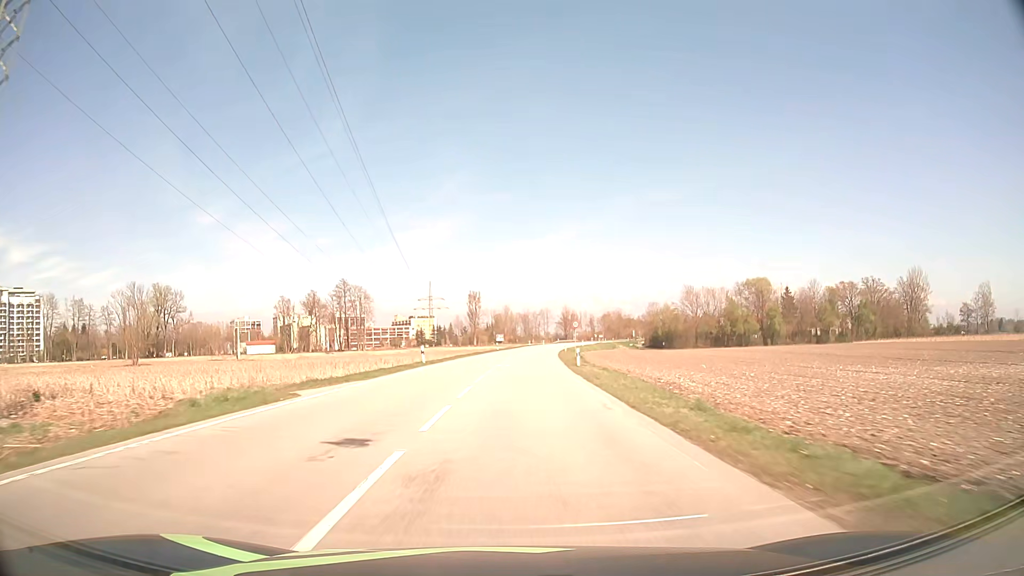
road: secondary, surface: asphalt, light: Day
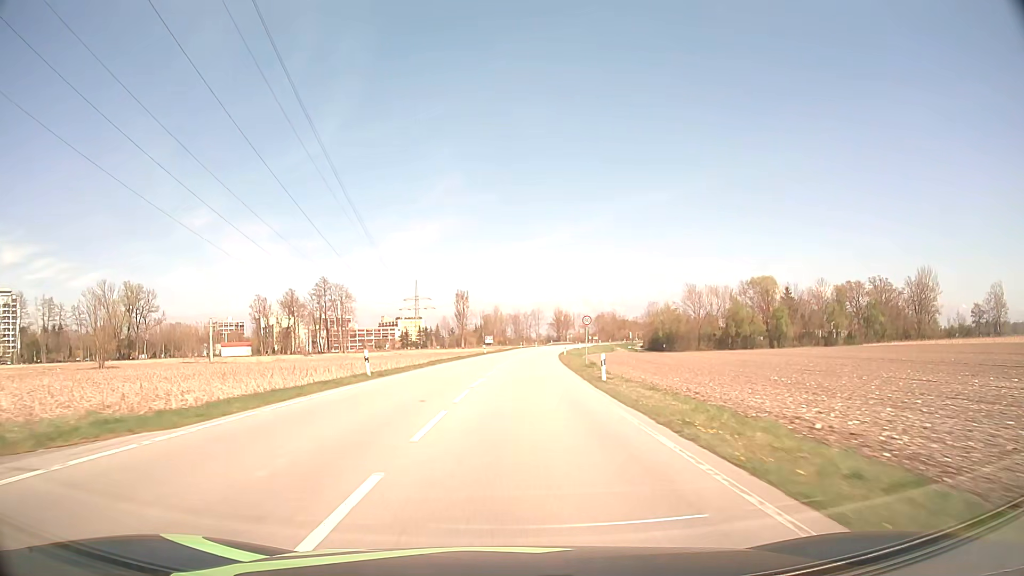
(+0.1, +13.3) m; +1°
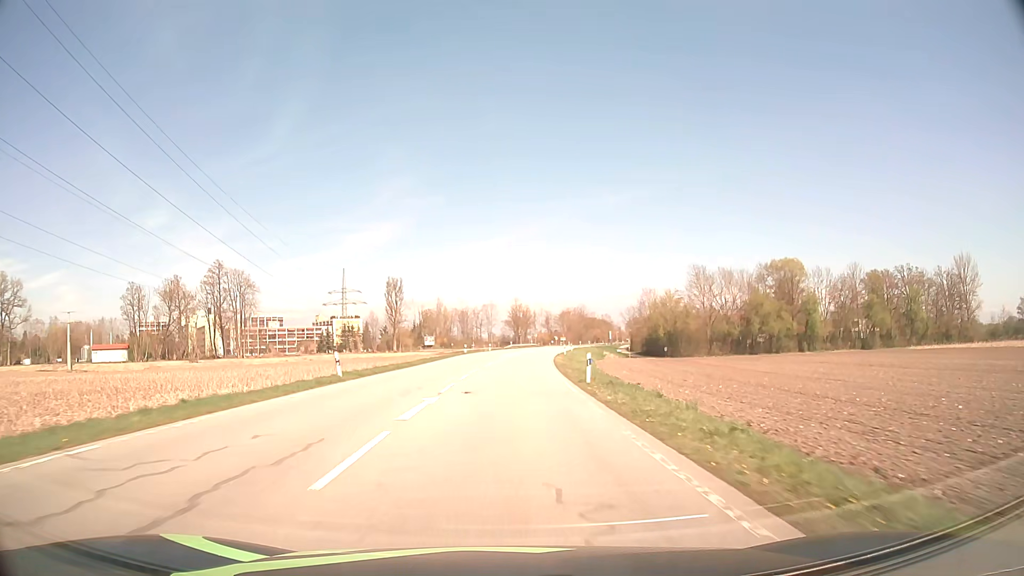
(+1.8, +51.0) m; +4°
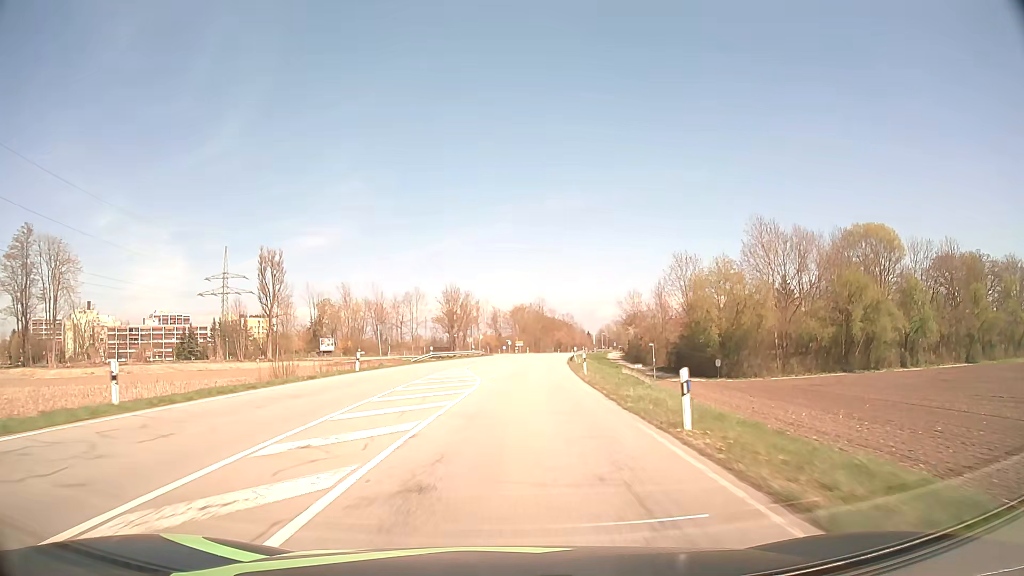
(+2.3, +62.5) m; +5°
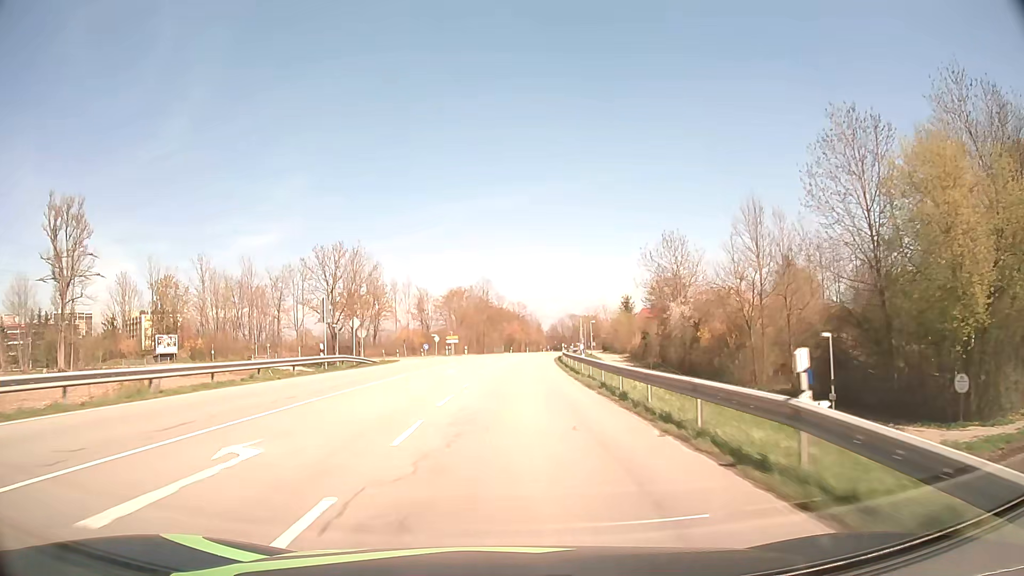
(+2.2, +50.4) m; +5°
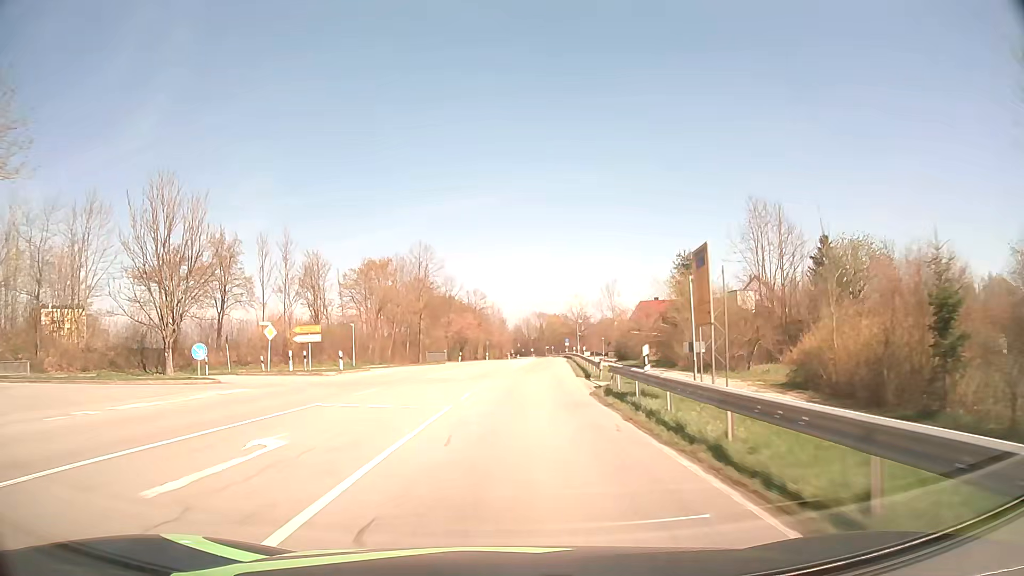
(+1.4, +50.1) m; +3°
(0, +10) (0, +20) (+1, +30) (+1, +40) (+2, +50) (+3, +60) (+4, +70) (+4, +80) (+5, +90) (+6, +100) m
